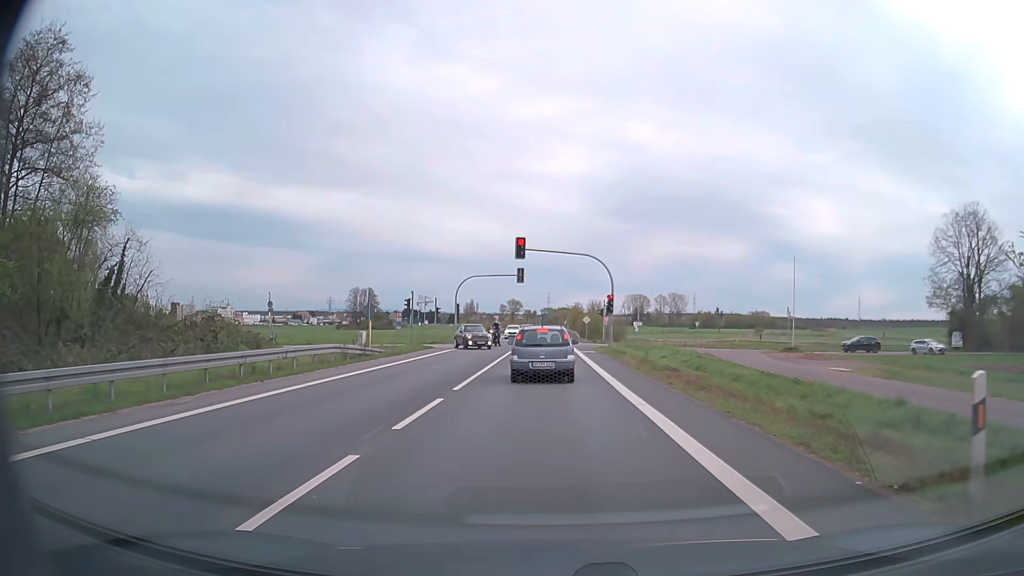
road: secondary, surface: asphalt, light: Day
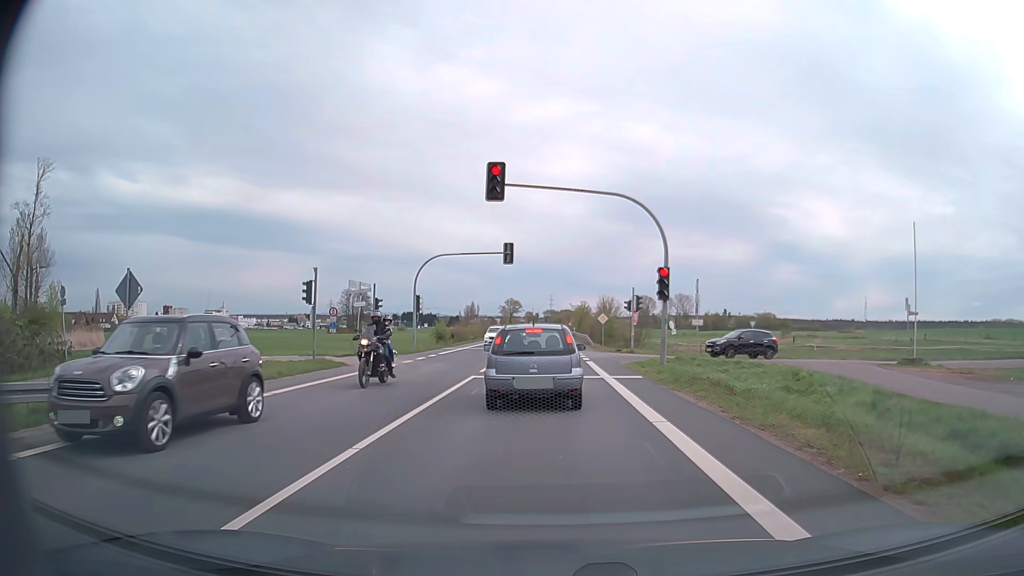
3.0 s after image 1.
(-0.1, +19.4) m; 0°
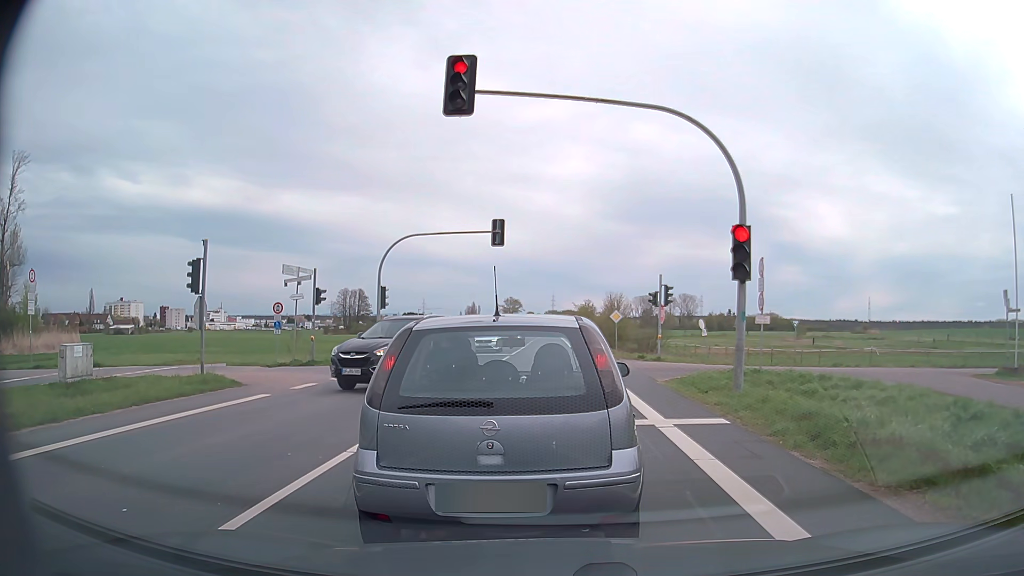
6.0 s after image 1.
(0.0, +9.0) m; +1°
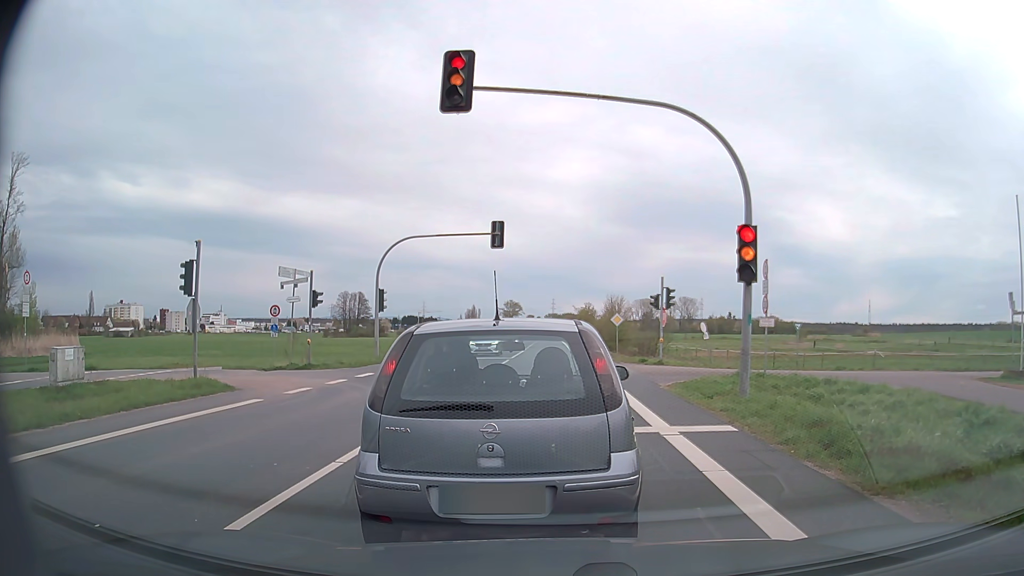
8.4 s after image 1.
(0.0, +0.5) m; 0°
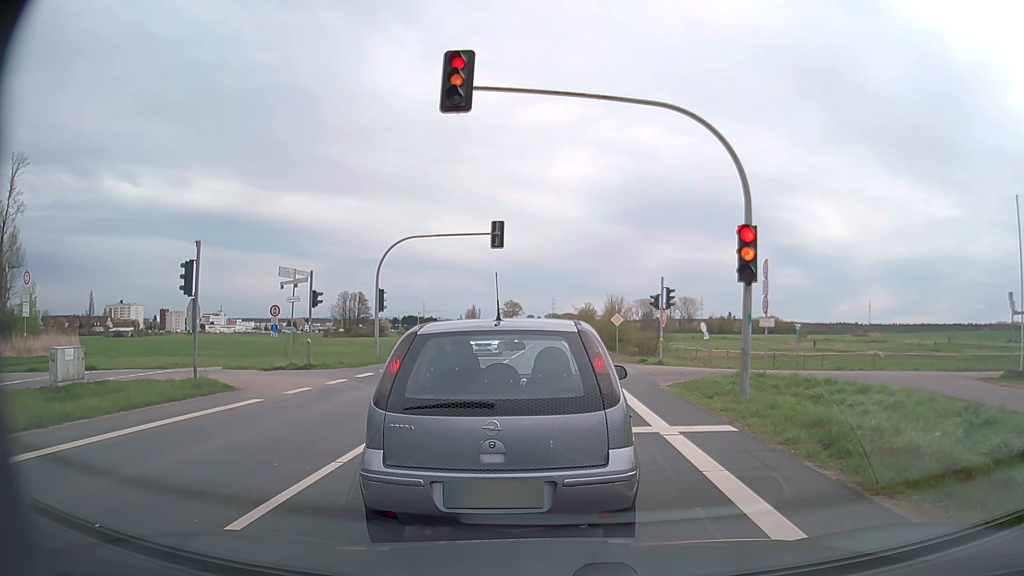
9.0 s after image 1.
(0.0, 0.0) m; 0°
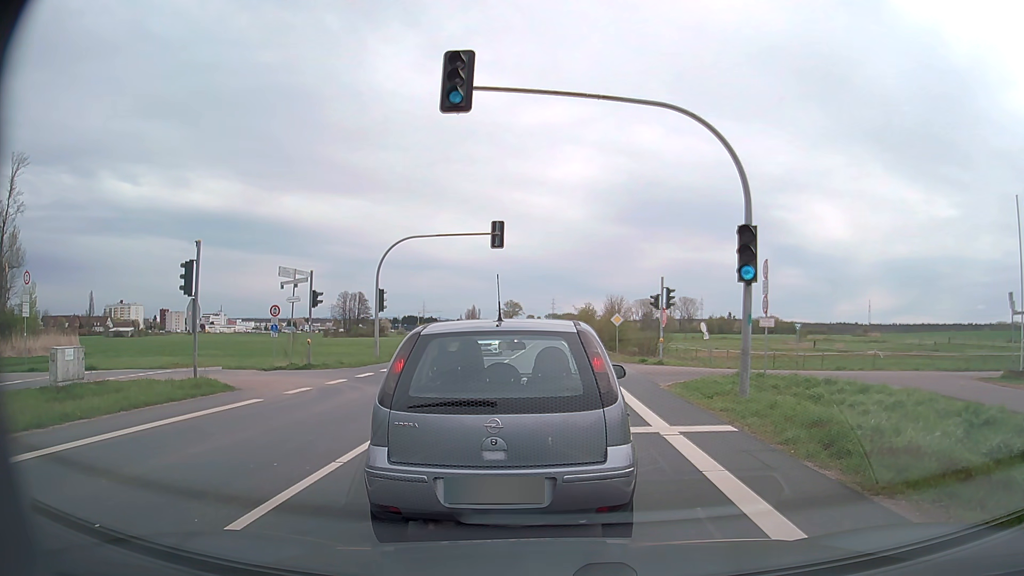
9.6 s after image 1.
(0.0, 0.0) m; 0°
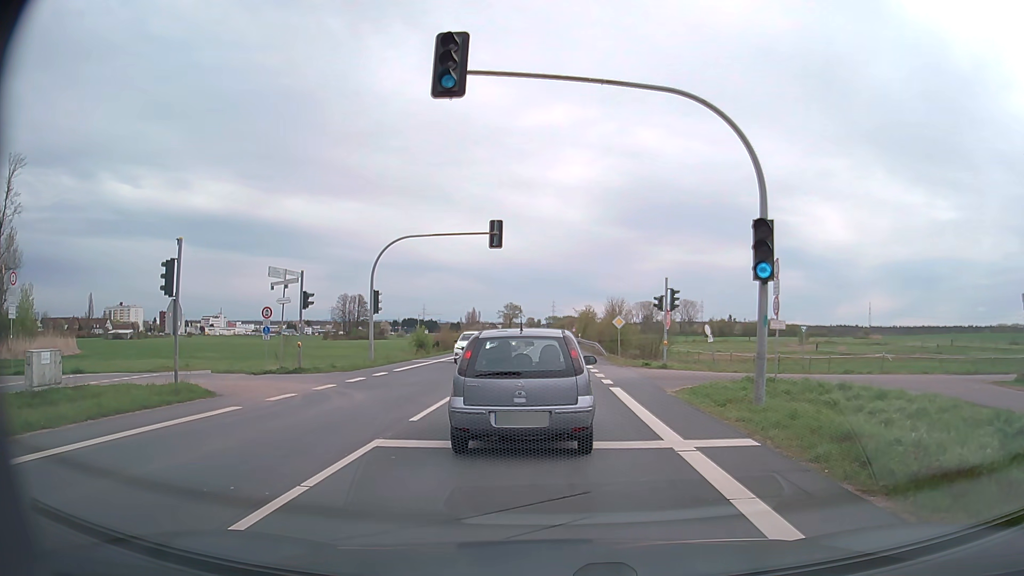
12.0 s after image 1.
(0.0, +1.1) m; 0°
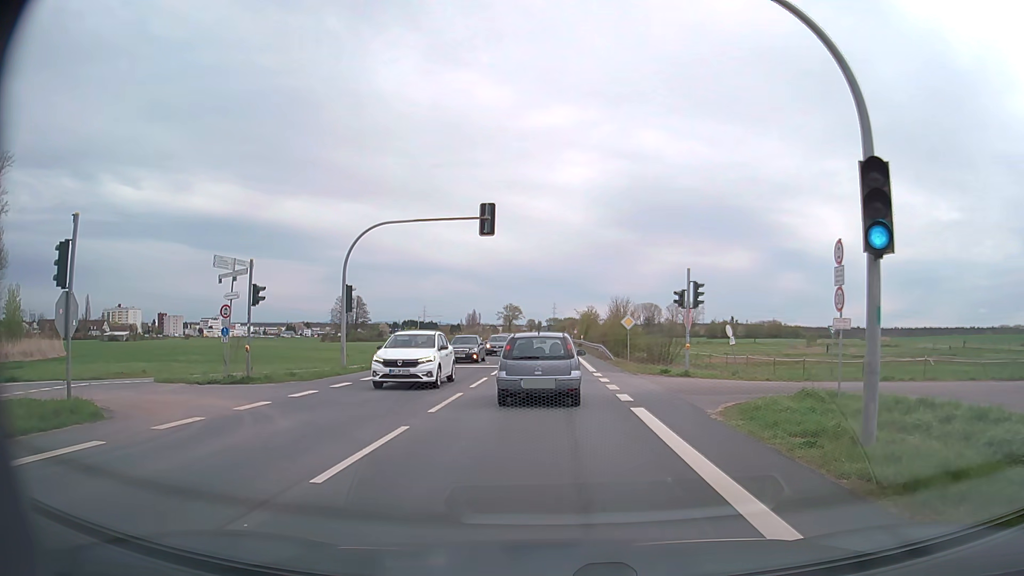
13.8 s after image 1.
(-0.1, +4.8) m; -1°
(0, +10) (0, +20) (0, +30) (0, +40) (0, +50) (-1, +60) (-1, +70) (-1, +80) (-1, +90) (-1, +100) m
